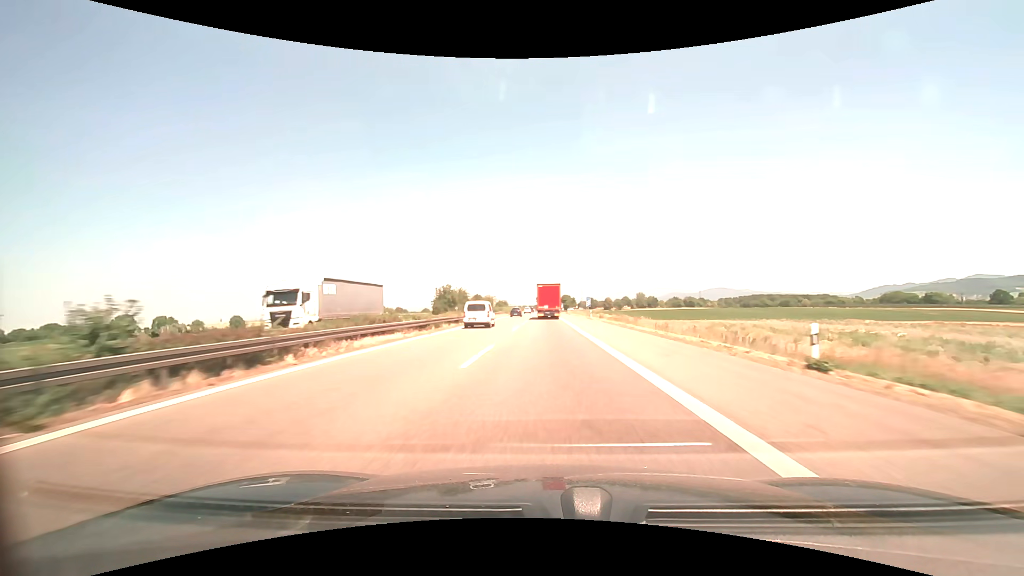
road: motorway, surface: asphalt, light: Day
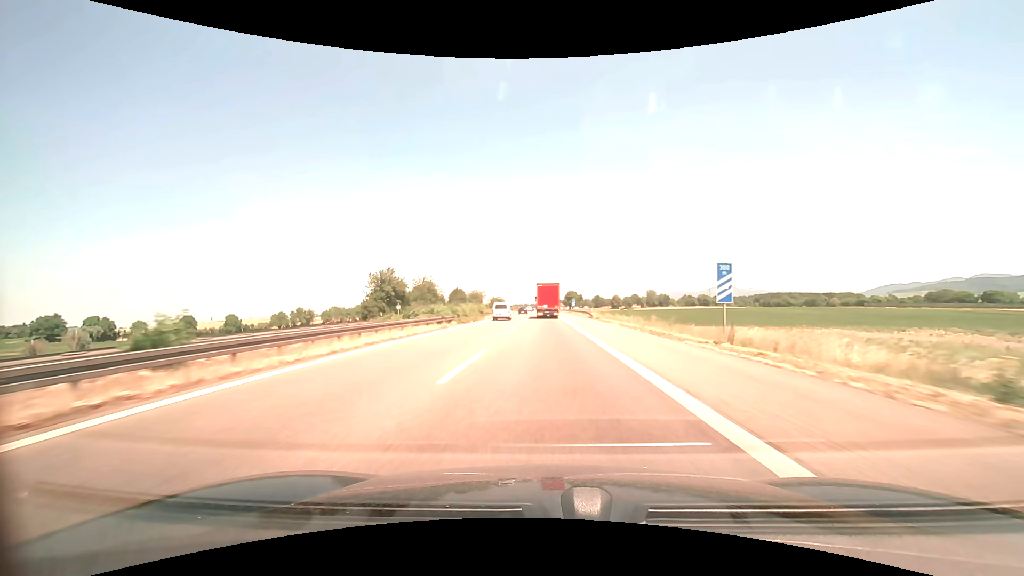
(-0.1, +56.1) m; 0°
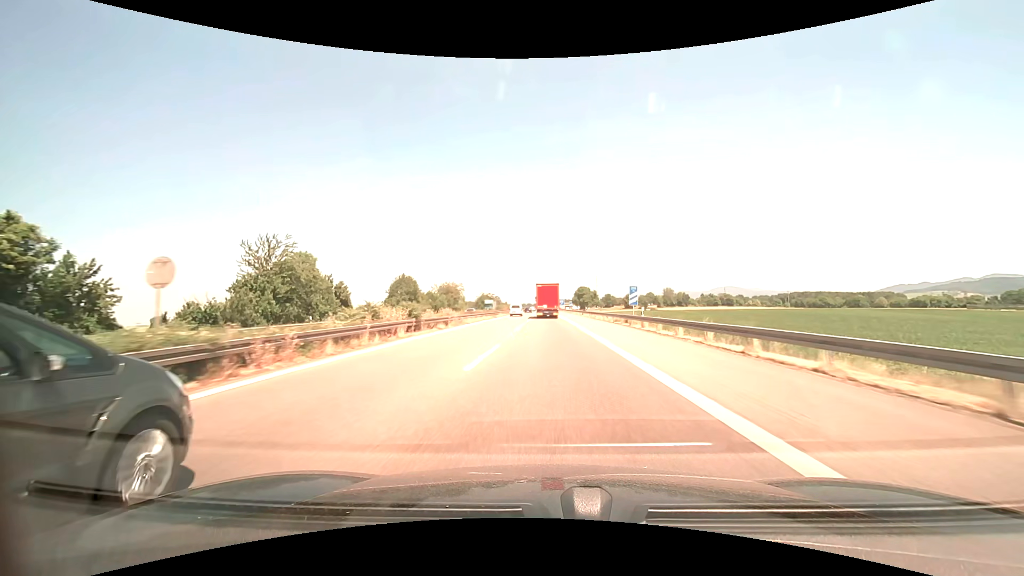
(-0.3, +70.1) m; 0°
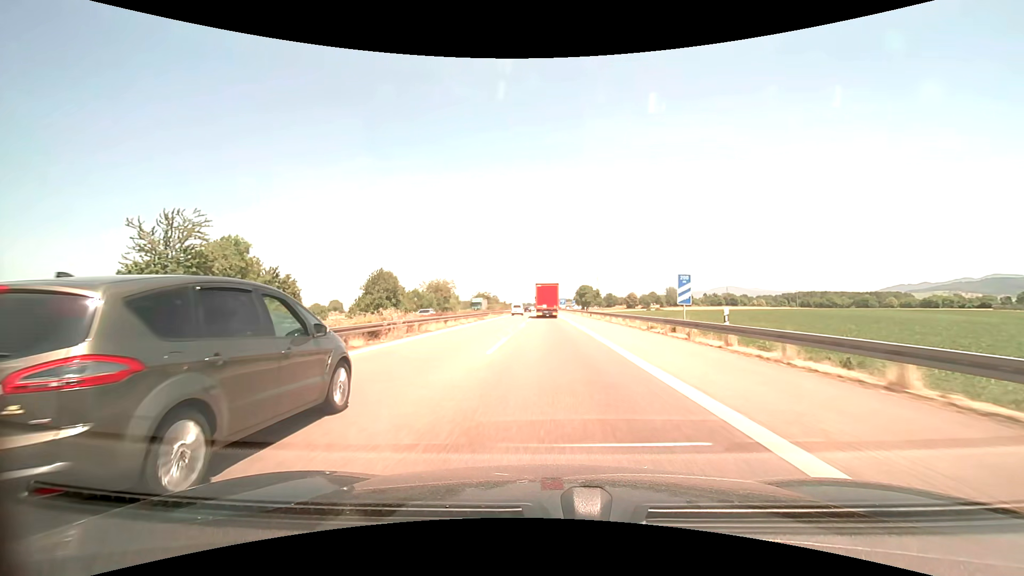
(0.0, +14.1) m; 0°
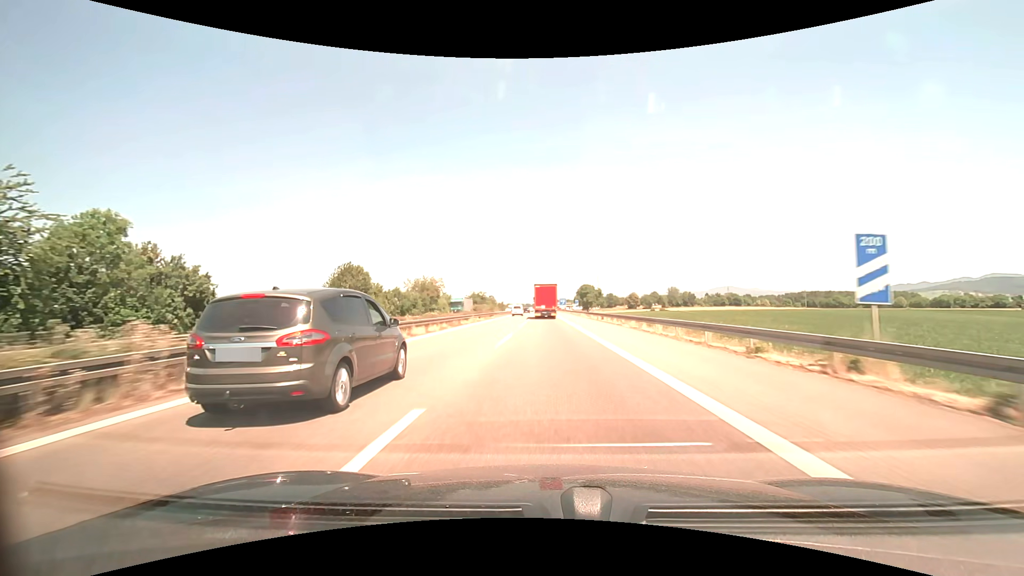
(0.0, +14.2) m; 0°
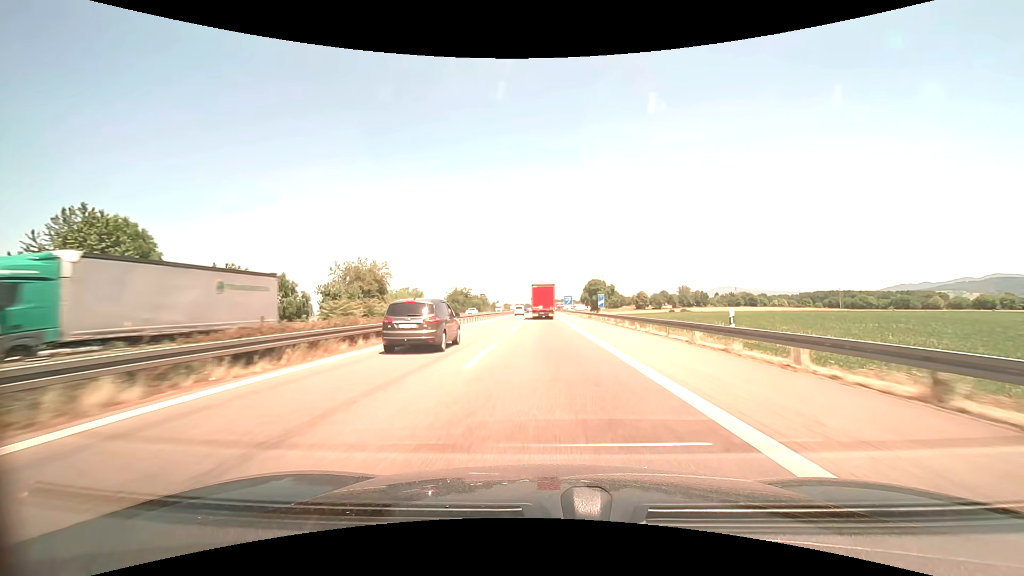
(0.0, +43.0) m; 0°
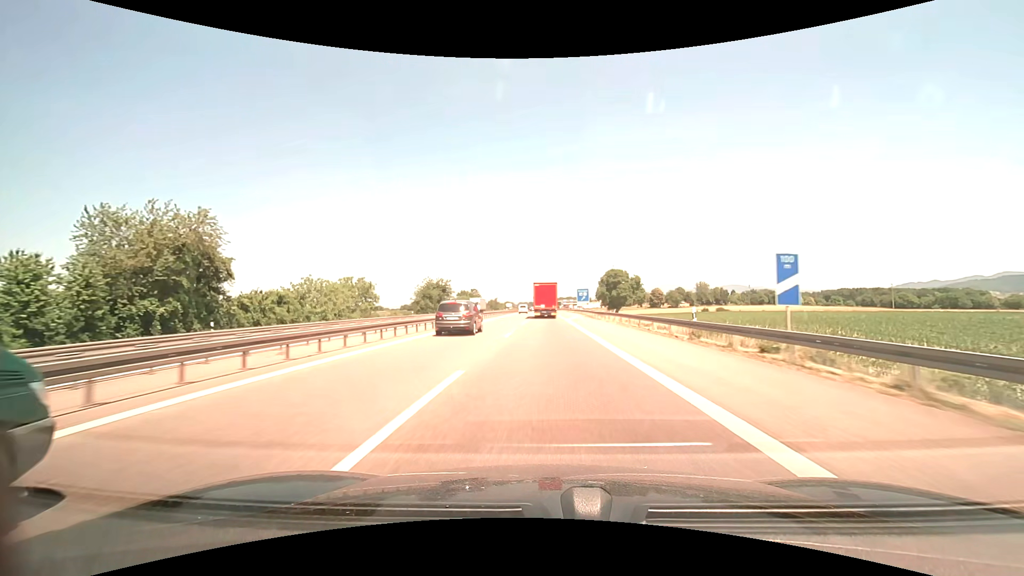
(-0.2, +43.6) m; 0°
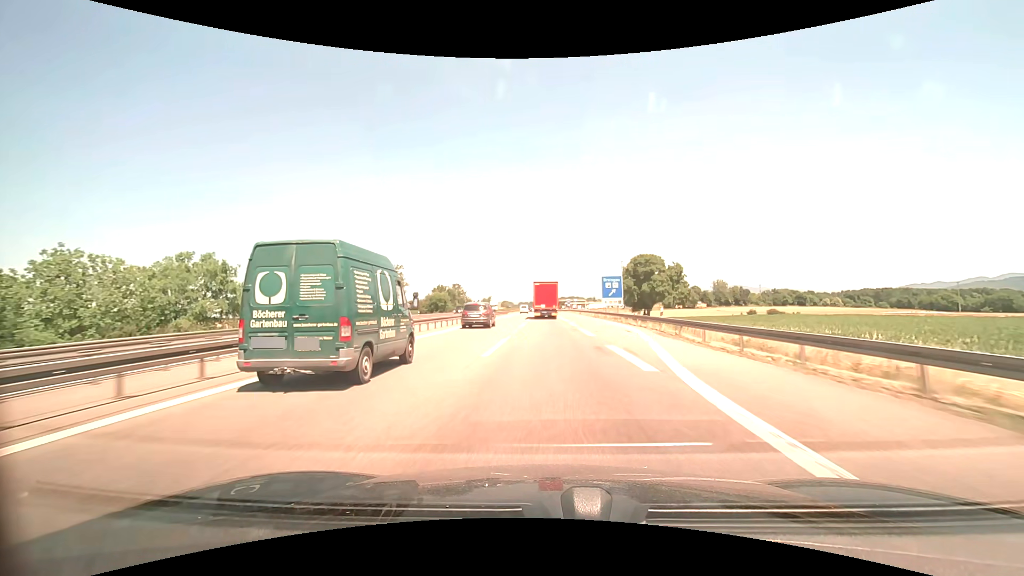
(-0.1, +43.6) m; 0°
